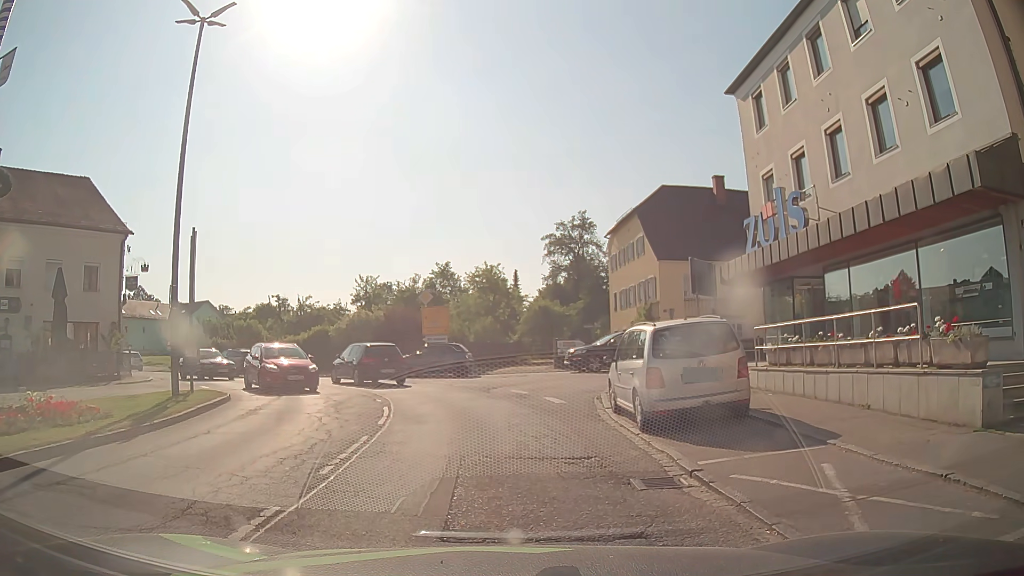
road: secondary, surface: asphalt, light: Day
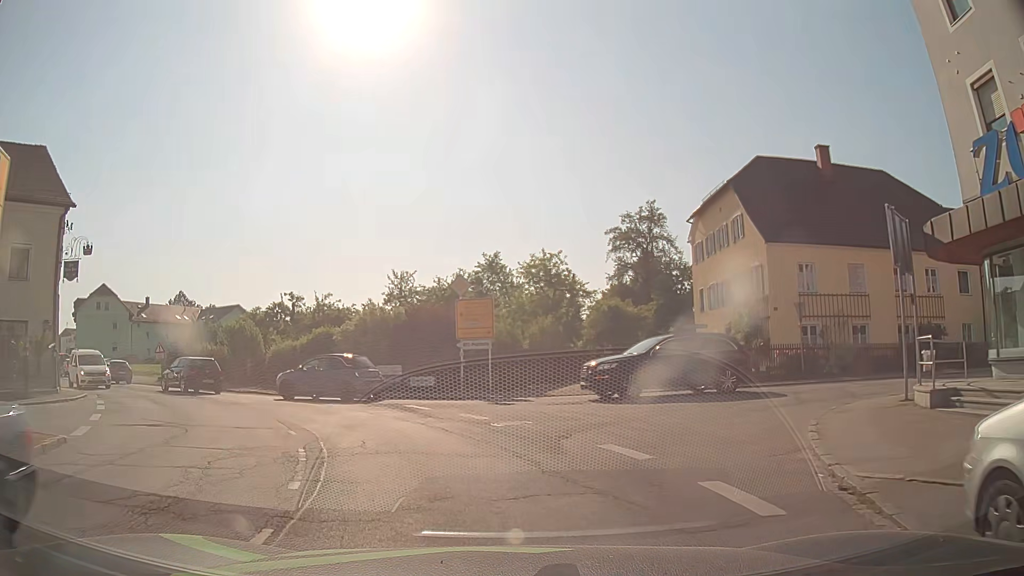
(+0.2, +10.3) m; -3°
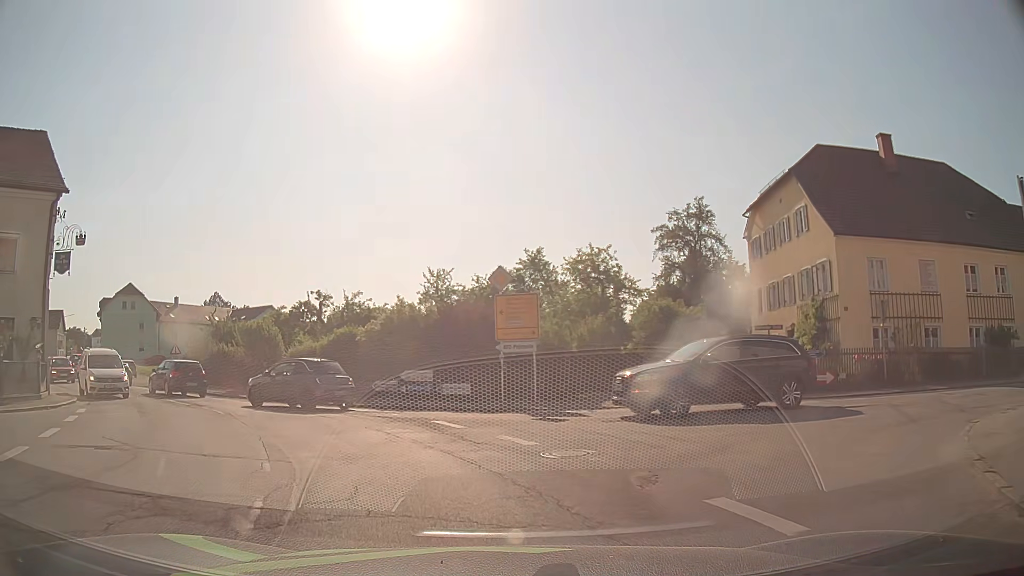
(-0.1, +3.3) m; -3°
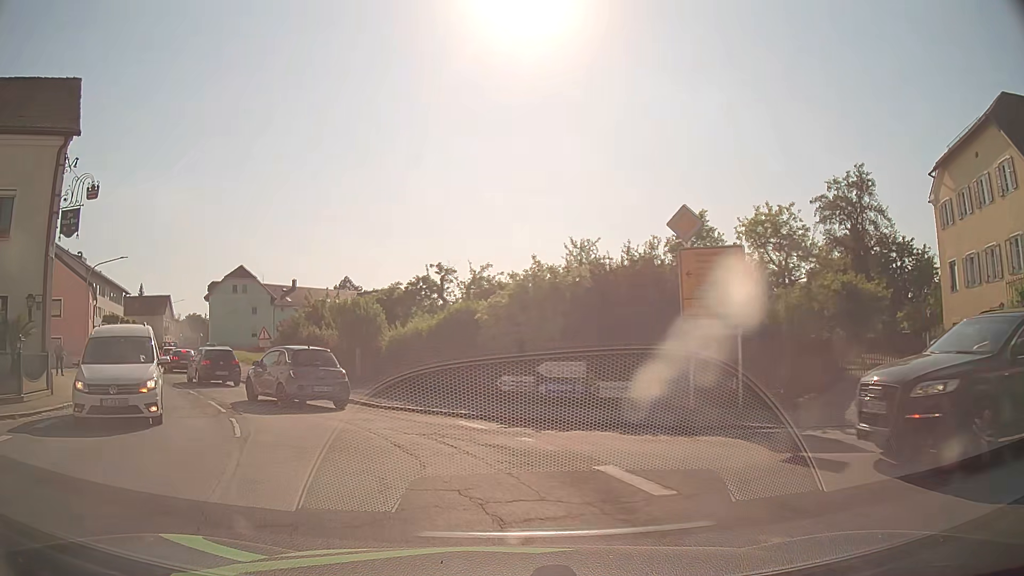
(-0.7, +7.1) m; -12°
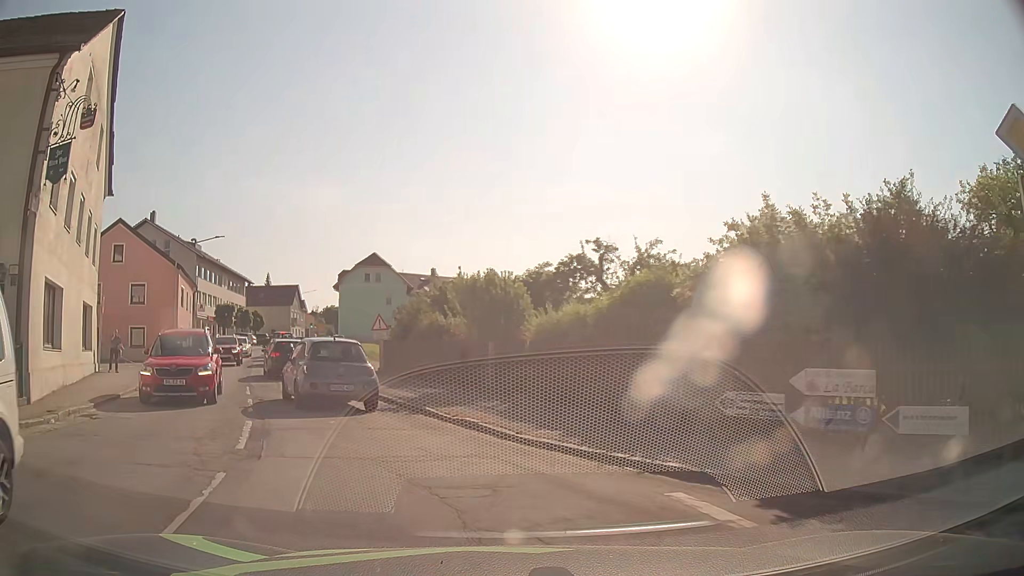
(-0.8, +6.6) m; -13°
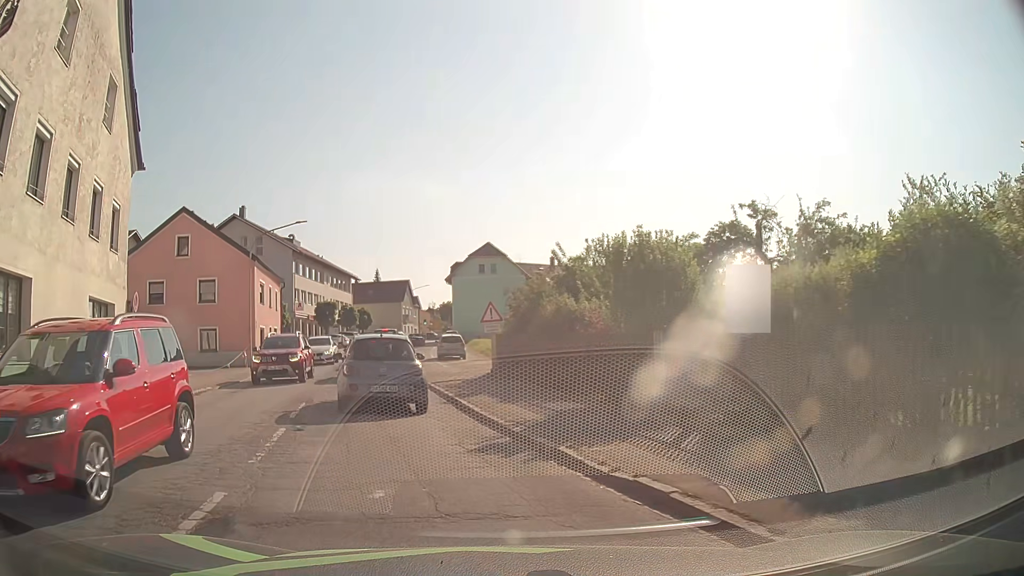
(-0.5, +5.7) m; -9°
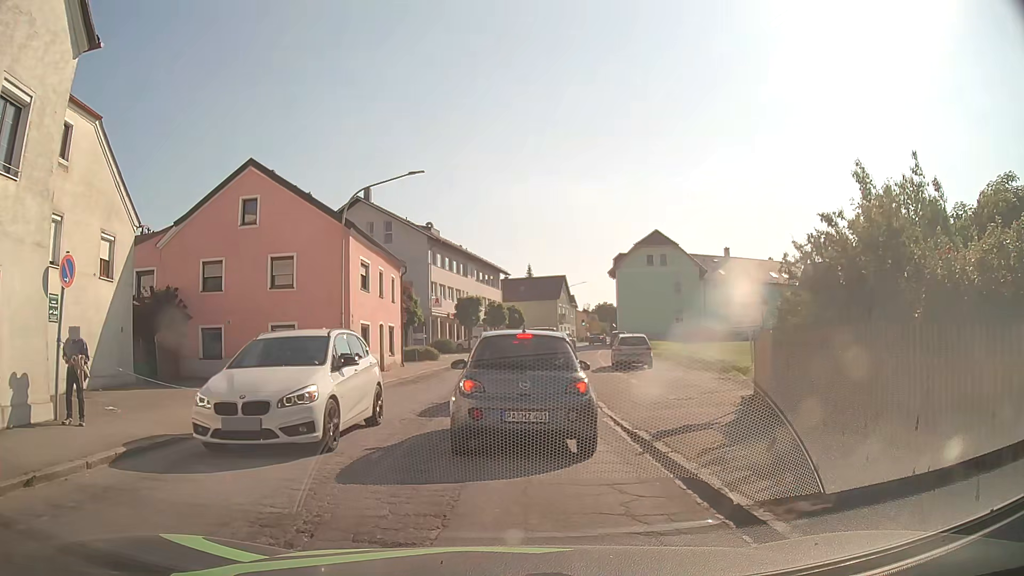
(-1.8, +10.7) m; -13°
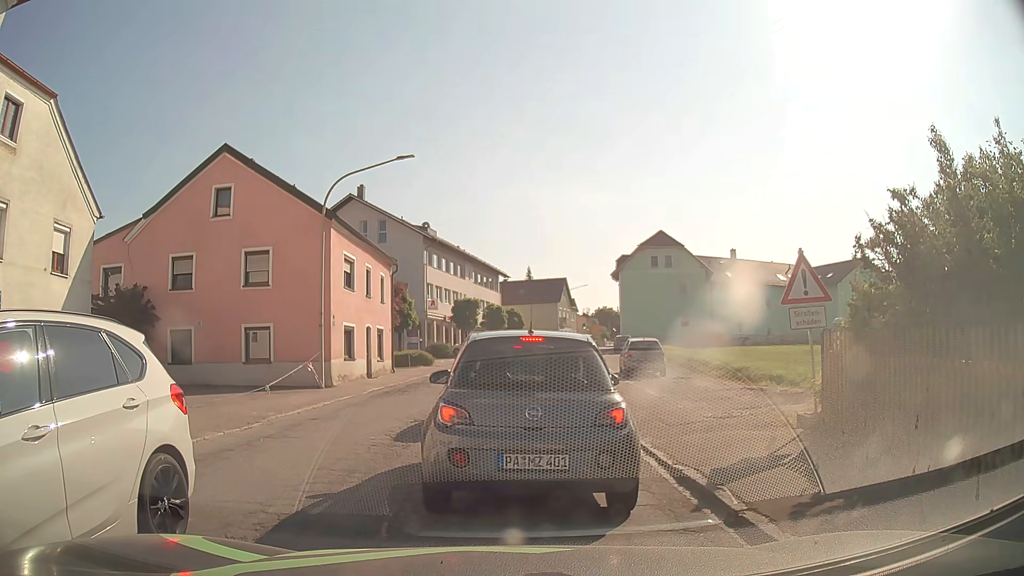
(-0.1, +2.5) m; -1°
(0, +10) (+1, +20) (+1, +30) (+2, +40) (+4, +50) (+6, +60) (+9, +69) (+11, +79) (+14, +88) (+18, +98) m
